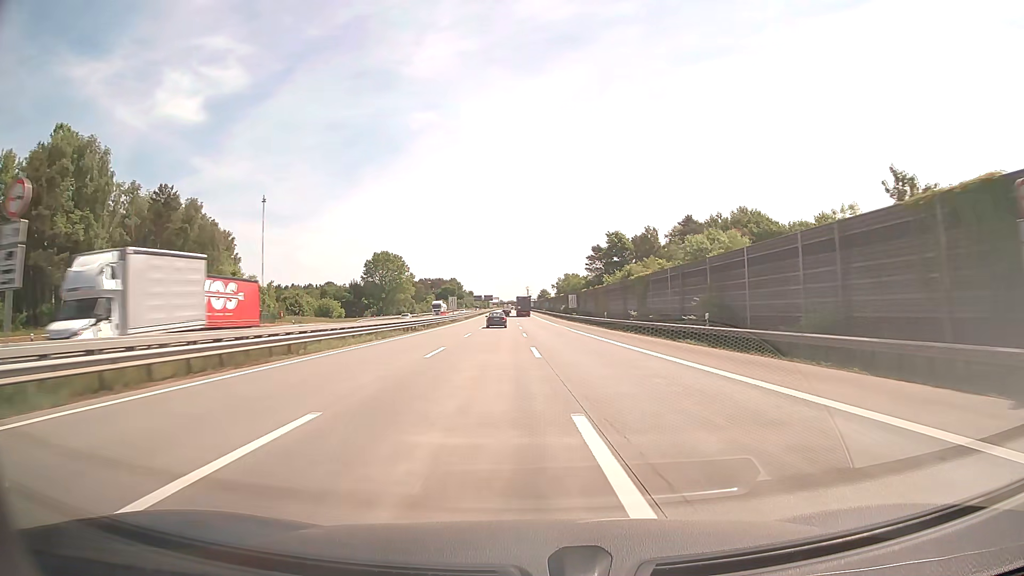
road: motorway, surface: concrete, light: Day
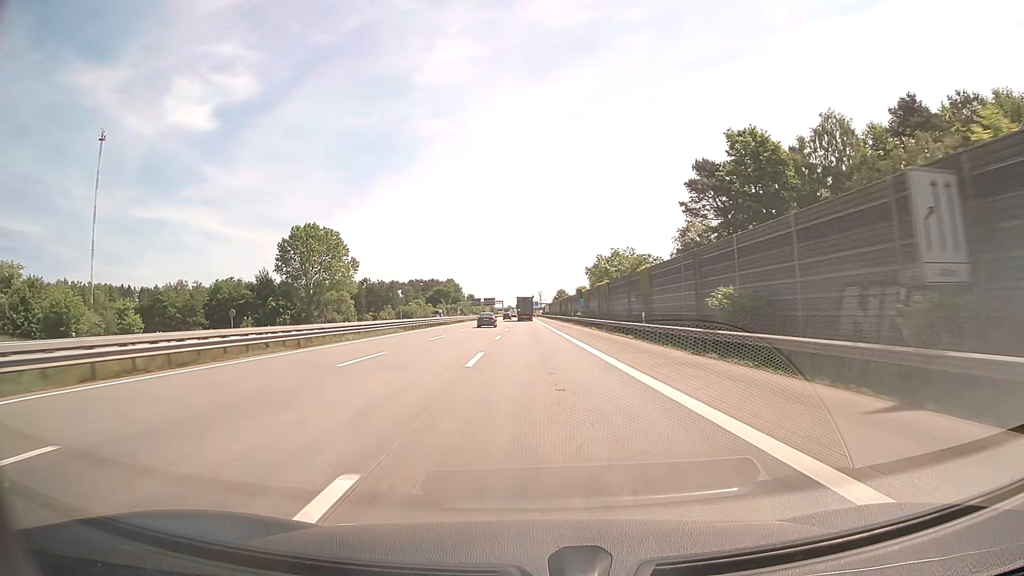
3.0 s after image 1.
(-0.5, +94.1) m; -1°
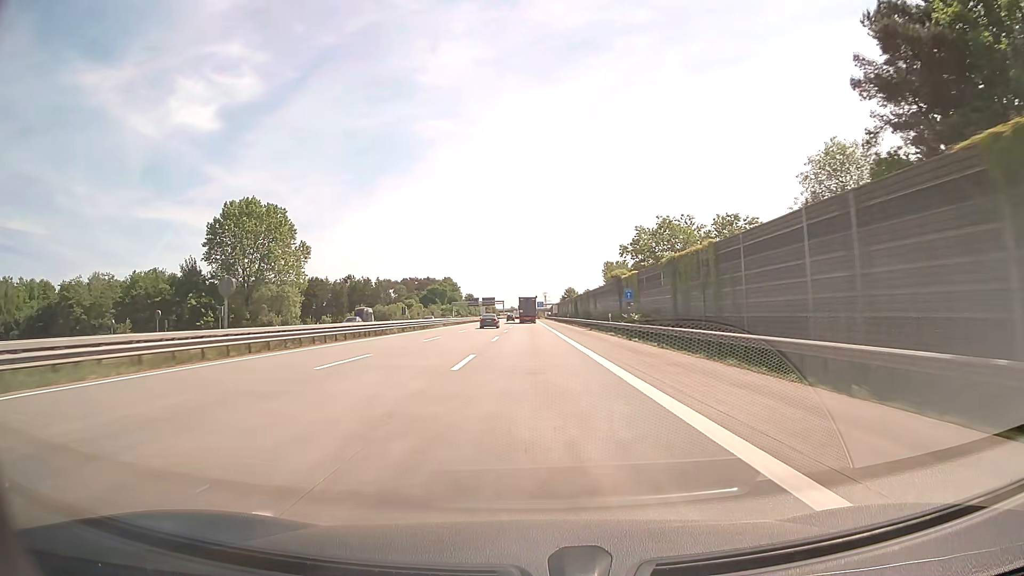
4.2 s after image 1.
(-0.1, +37.4) m; 0°
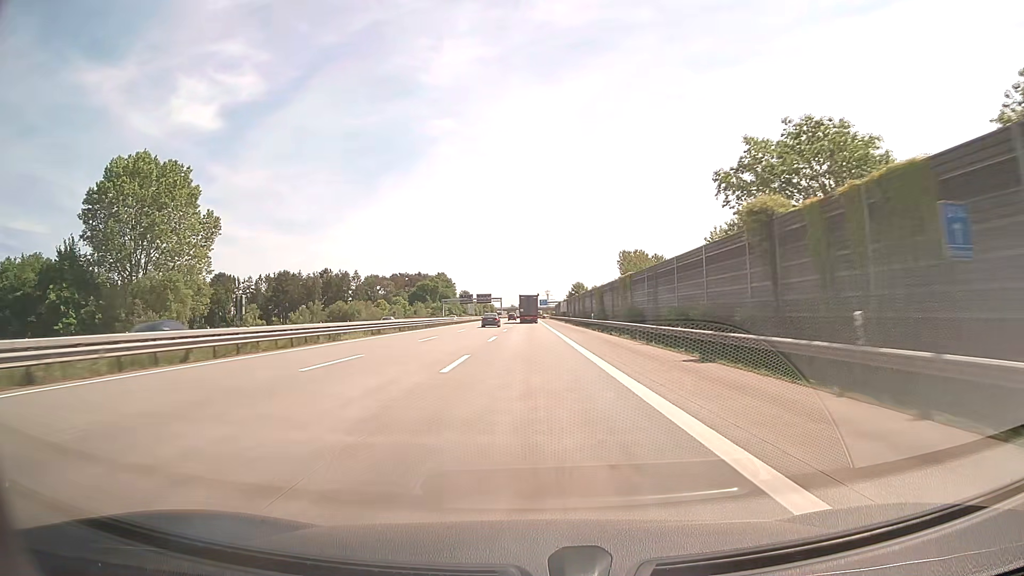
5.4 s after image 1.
(0.0, +36.9) m; 0°
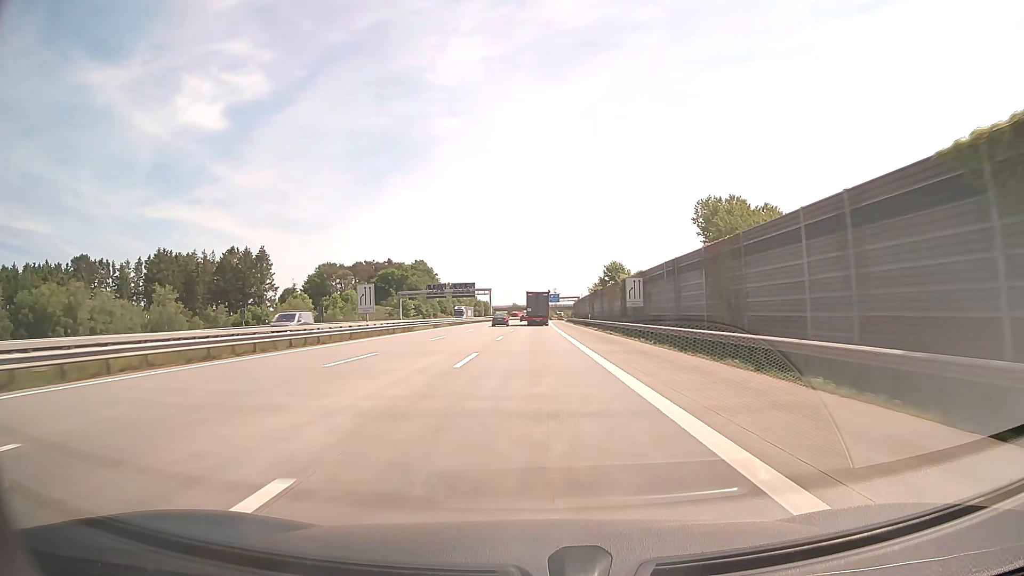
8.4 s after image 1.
(-0.3, +88.8) m; -1°
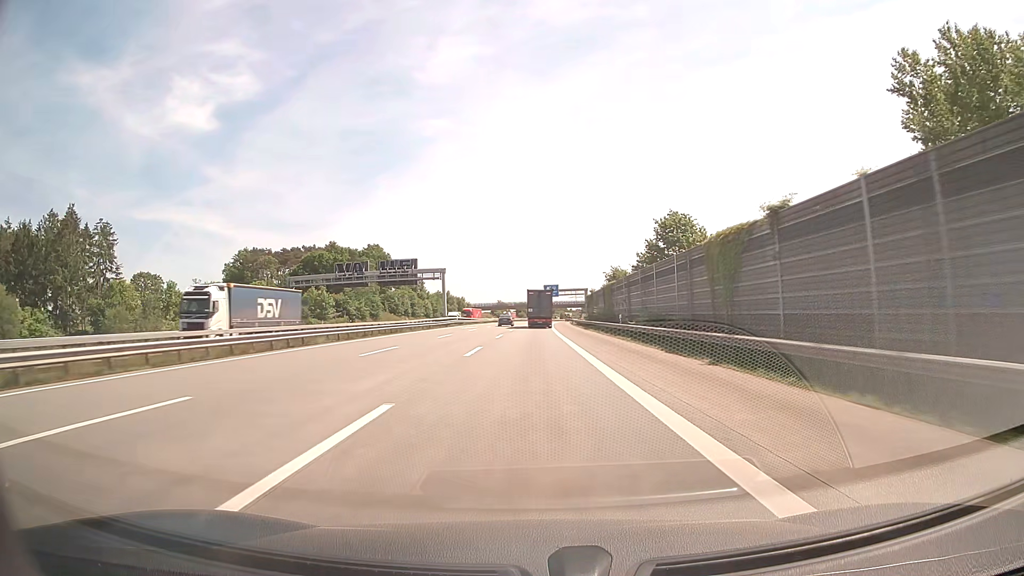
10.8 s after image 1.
(+0.6, +67.5) m; +1°
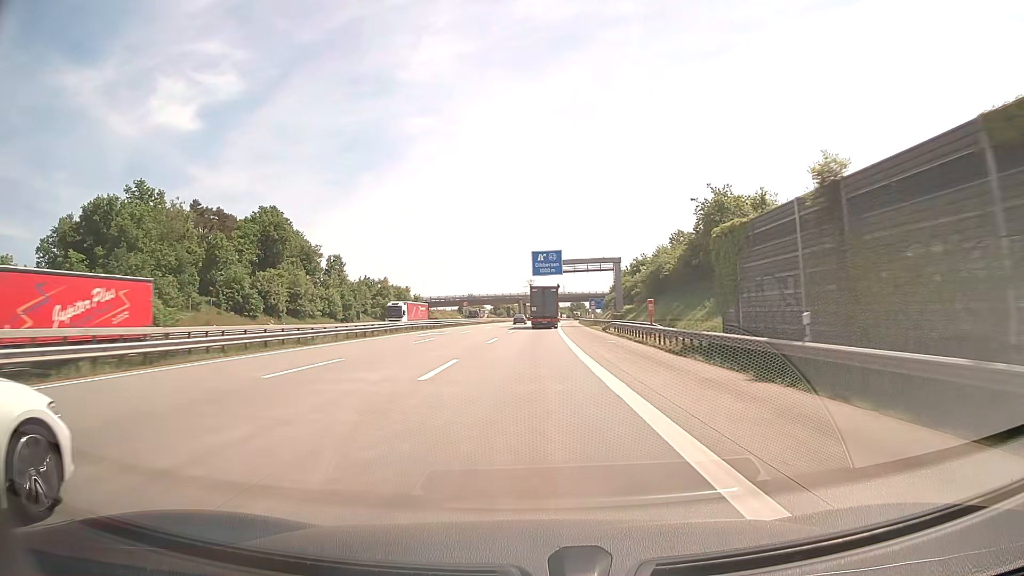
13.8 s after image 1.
(+0.7, +80.4) m; +1°
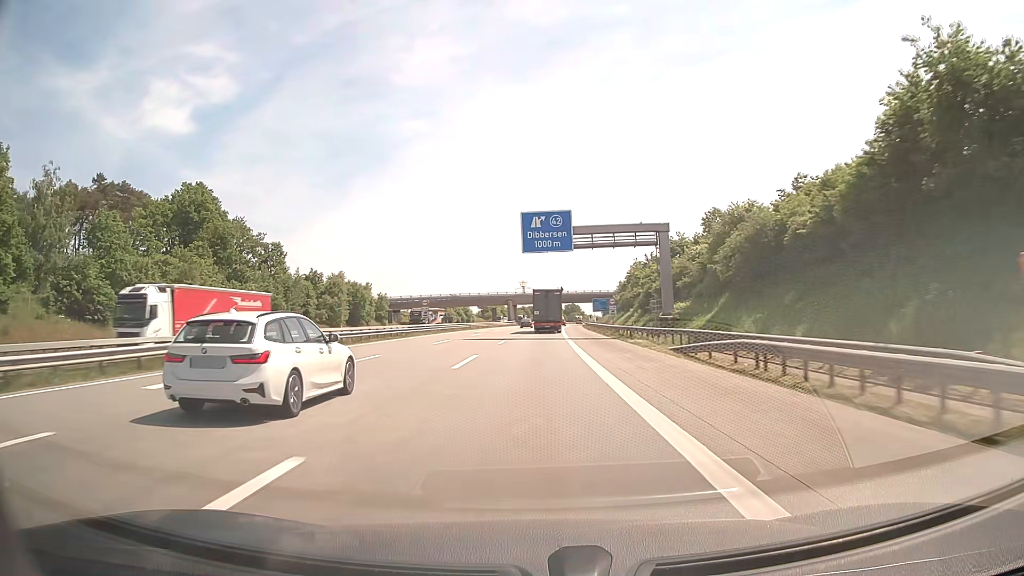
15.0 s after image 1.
(+0.1, +32.0) m; +1°
